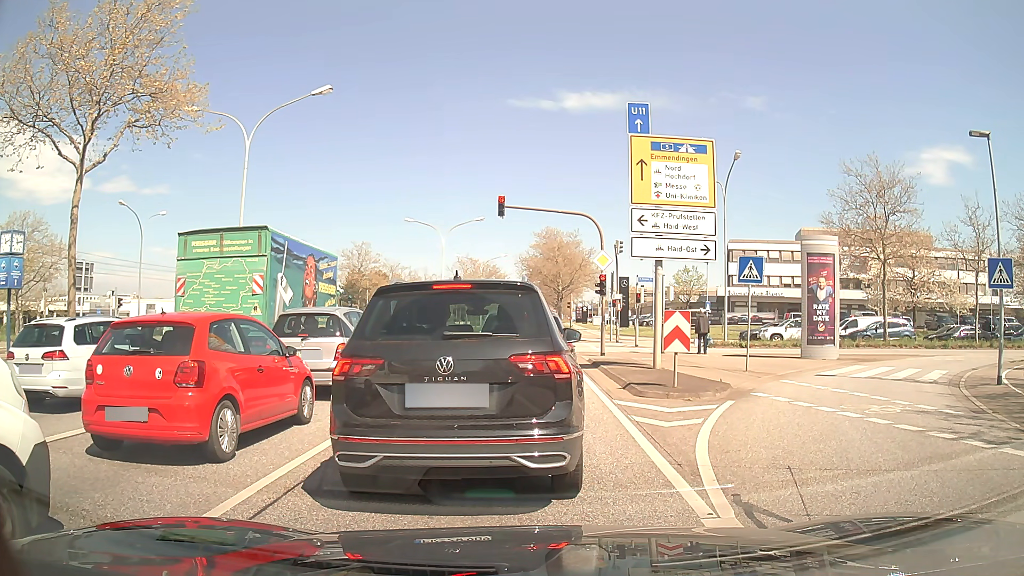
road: primary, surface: asphalt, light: Day
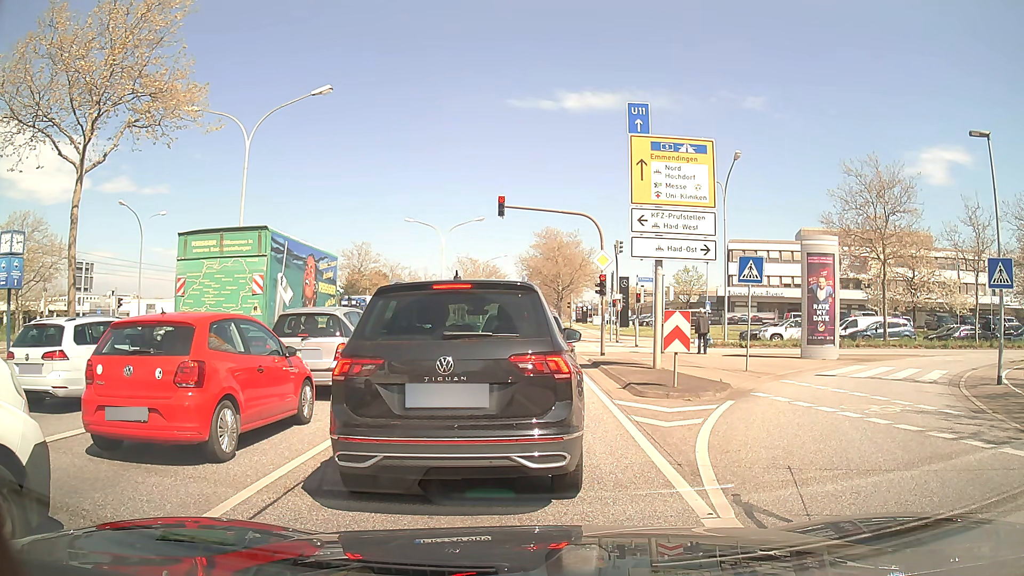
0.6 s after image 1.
(0.0, 0.0) m; 0°
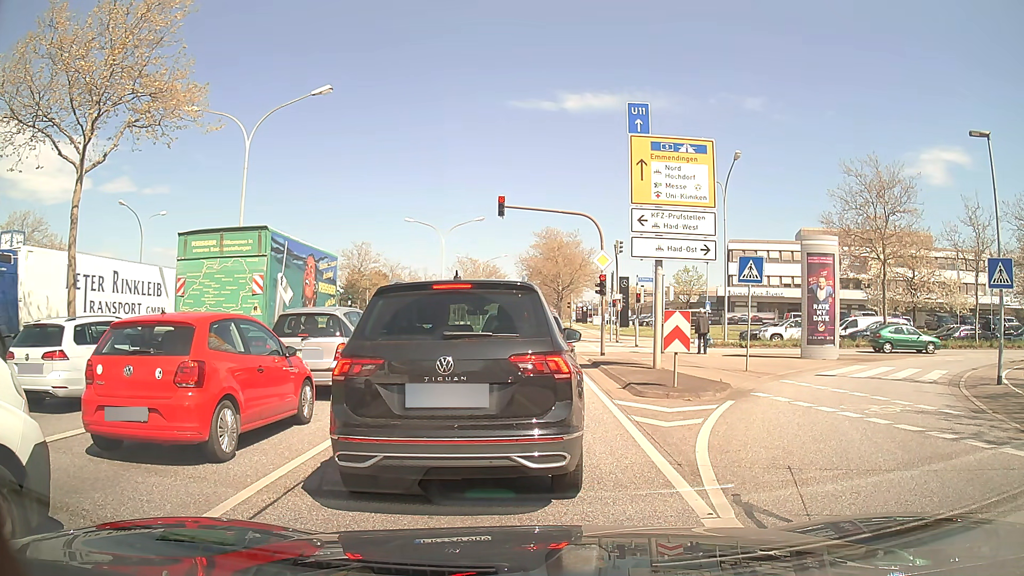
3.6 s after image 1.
(0.0, 0.0) m; 0°
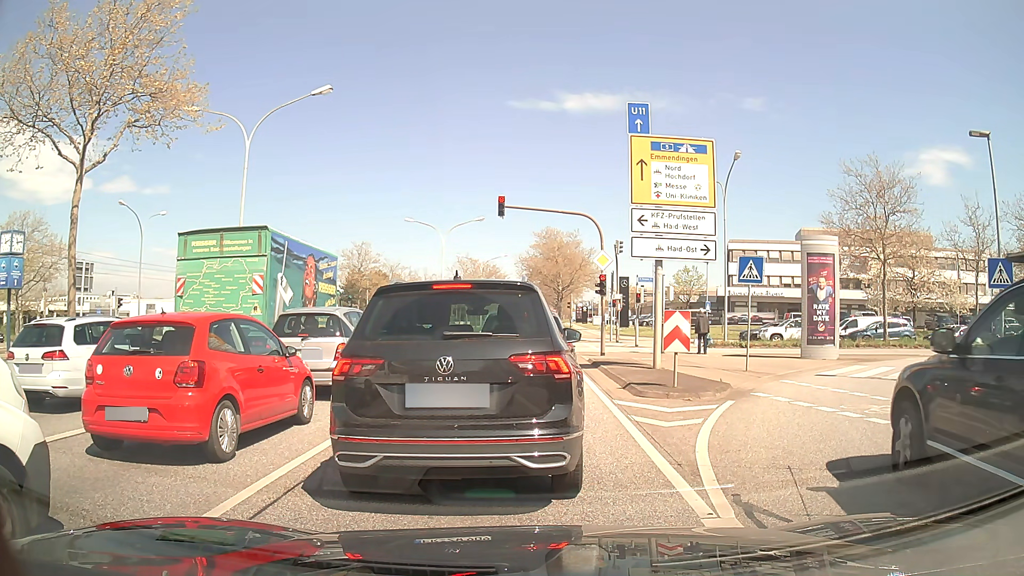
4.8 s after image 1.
(0.0, 0.0) m; 0°
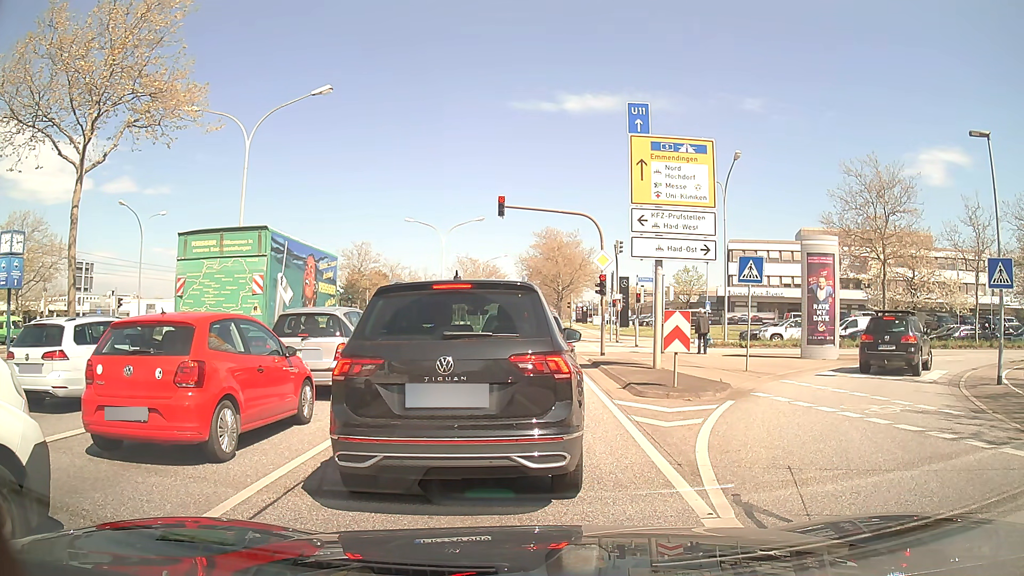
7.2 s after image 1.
(0.0, 0.0) m; 0°
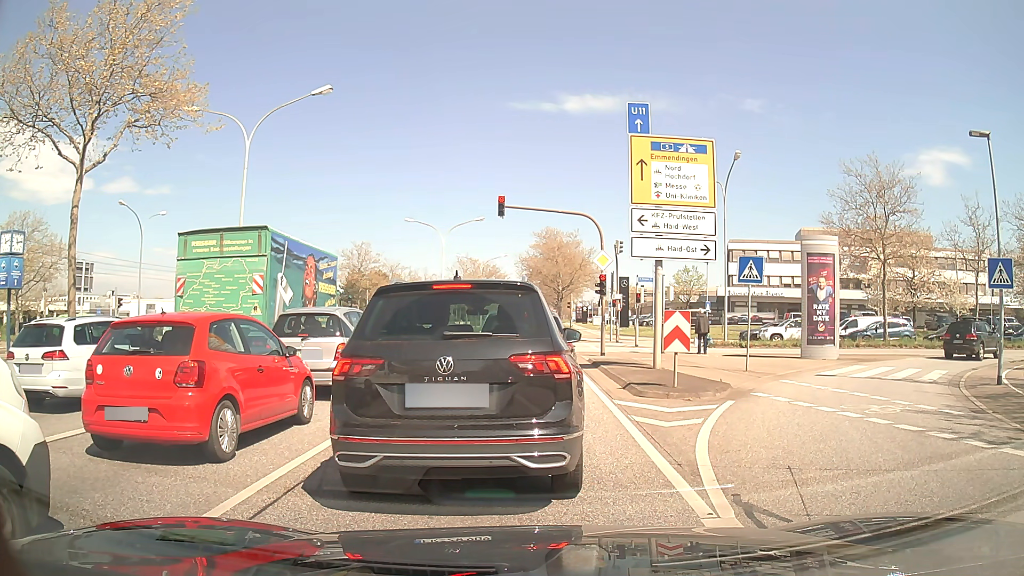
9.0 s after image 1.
(0.0, 0.0) m; 0°
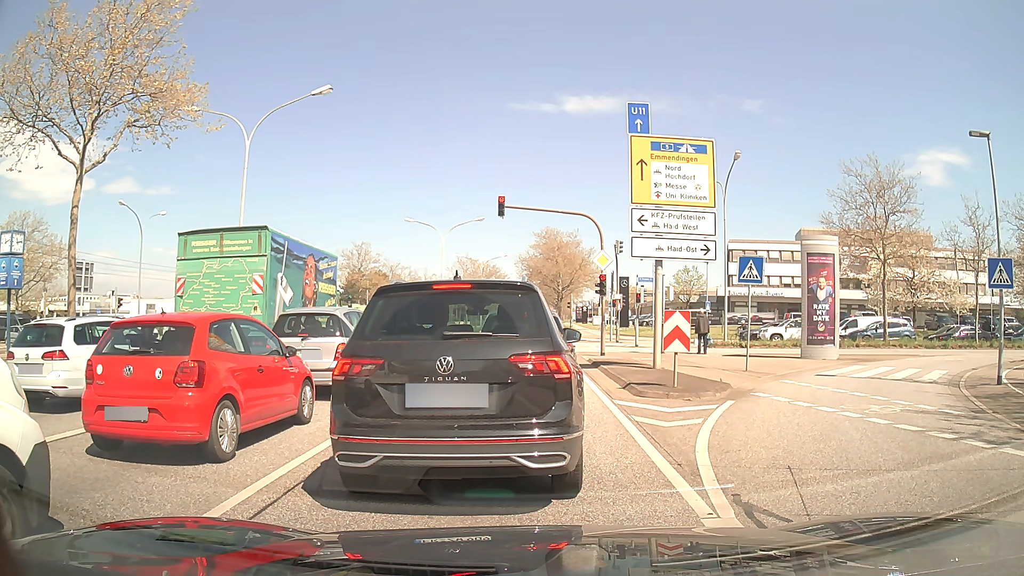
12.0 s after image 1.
(0.0, 0.0) m; 0°
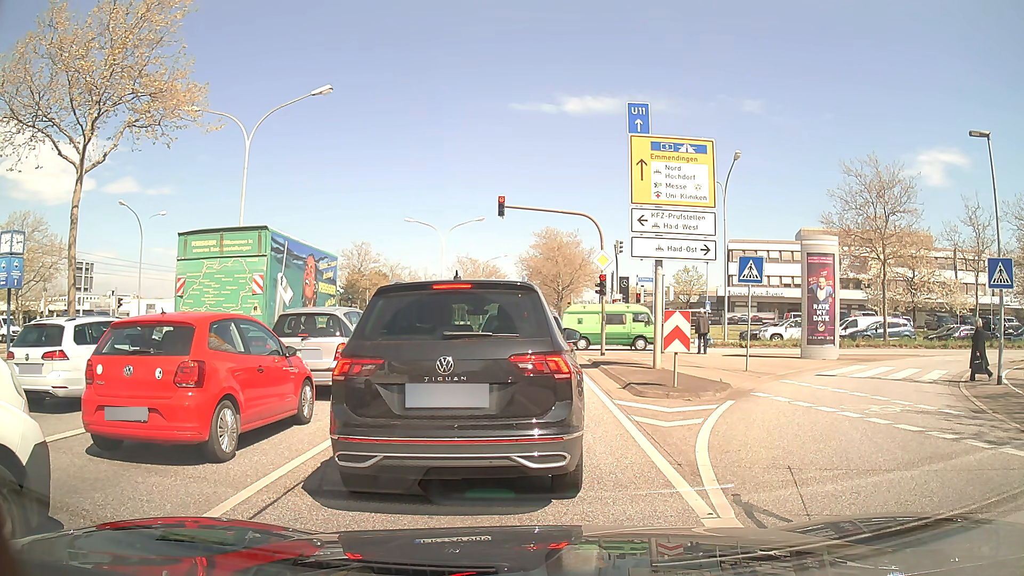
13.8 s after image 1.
(0.0, 0.0) m; 0°
(0, +10) (0, +20) (0, +30) (0, +40) (0, +50) (0, +60) (0, +70) (0, +80) (0, +90) (+1, +100) m
